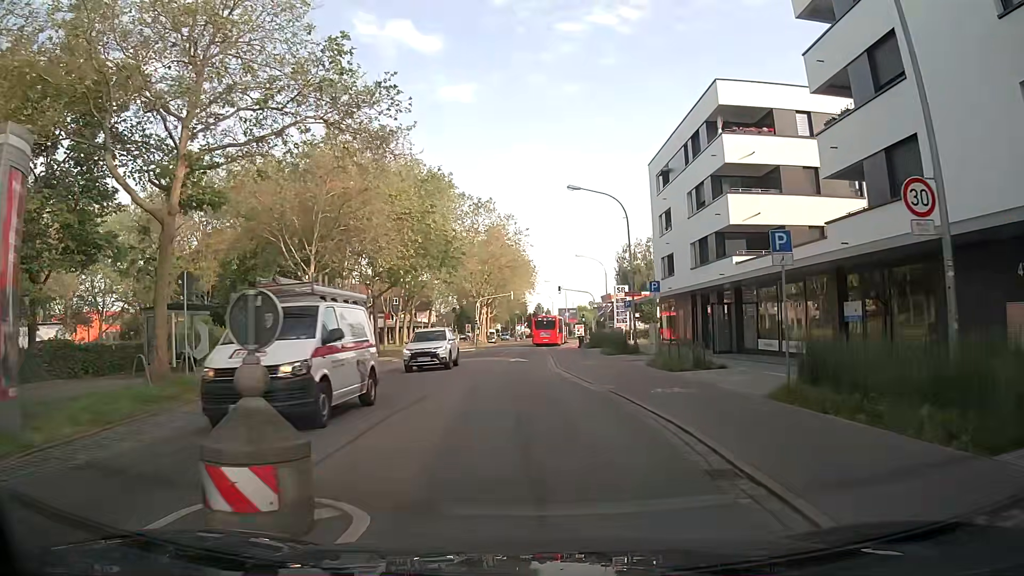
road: secondary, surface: asphalt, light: Day
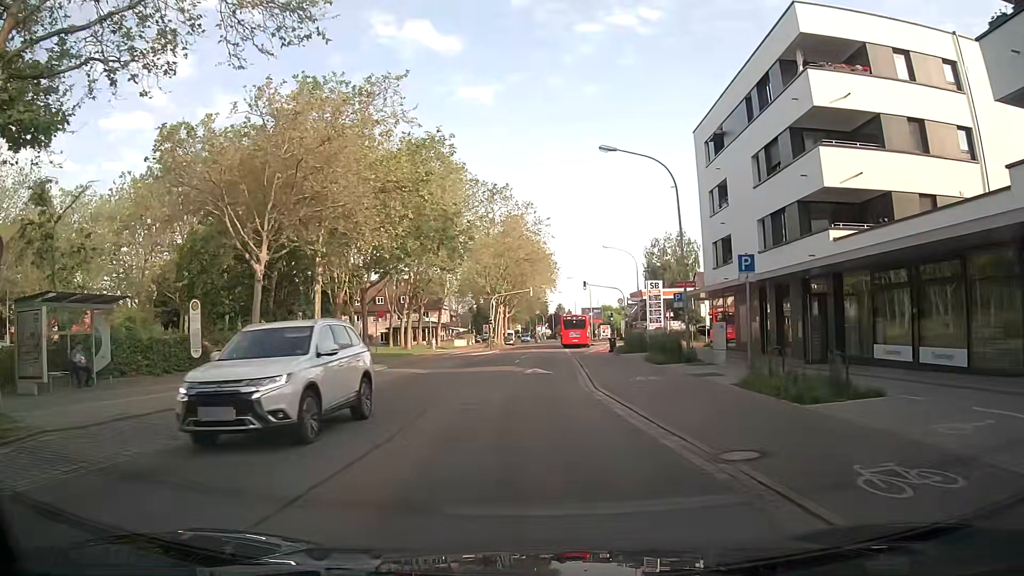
(0.0, +8.9) m; -1°
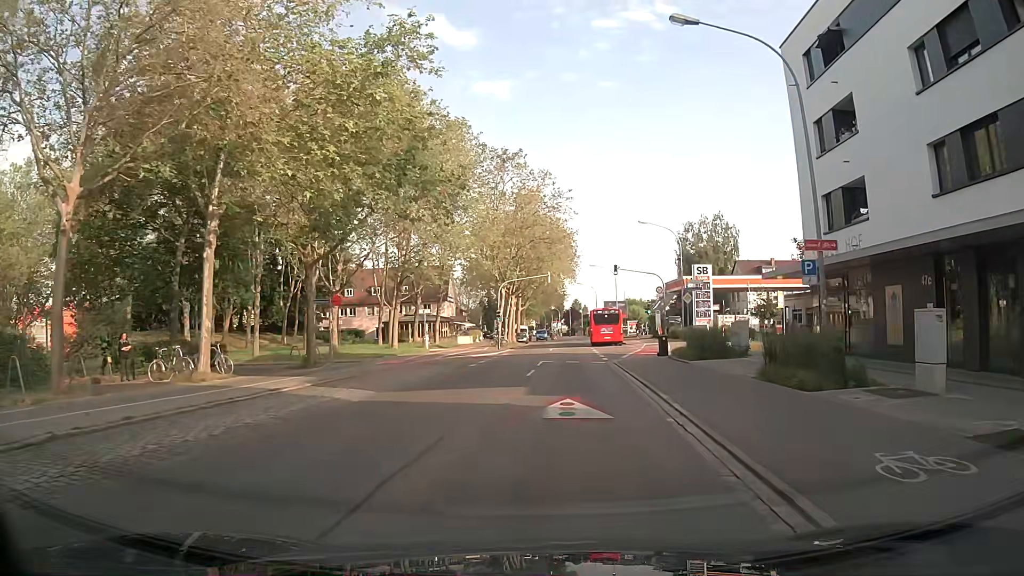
(-0.3, +13.4) m; -1°
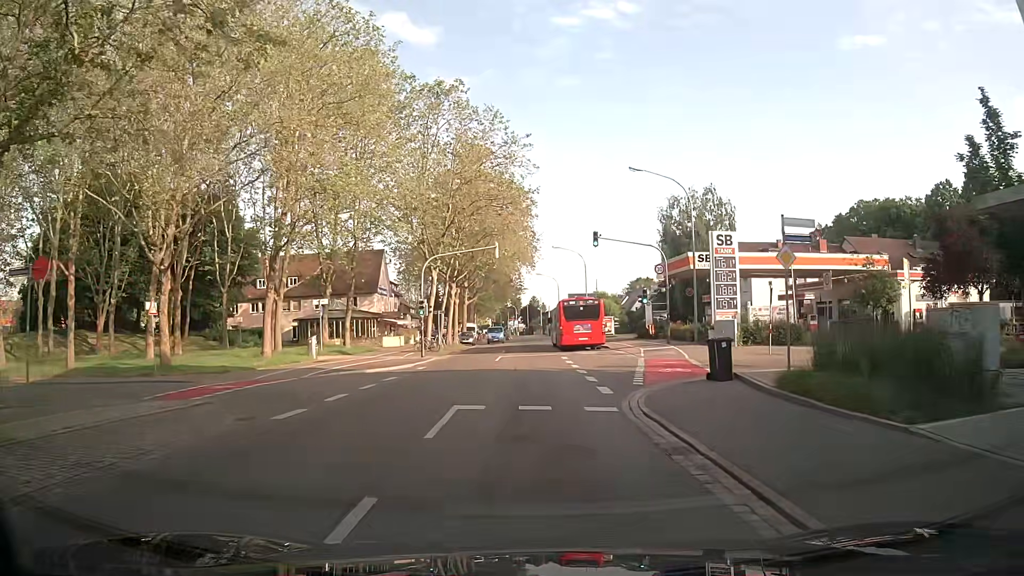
(+0.6, +17.9) m; +2°
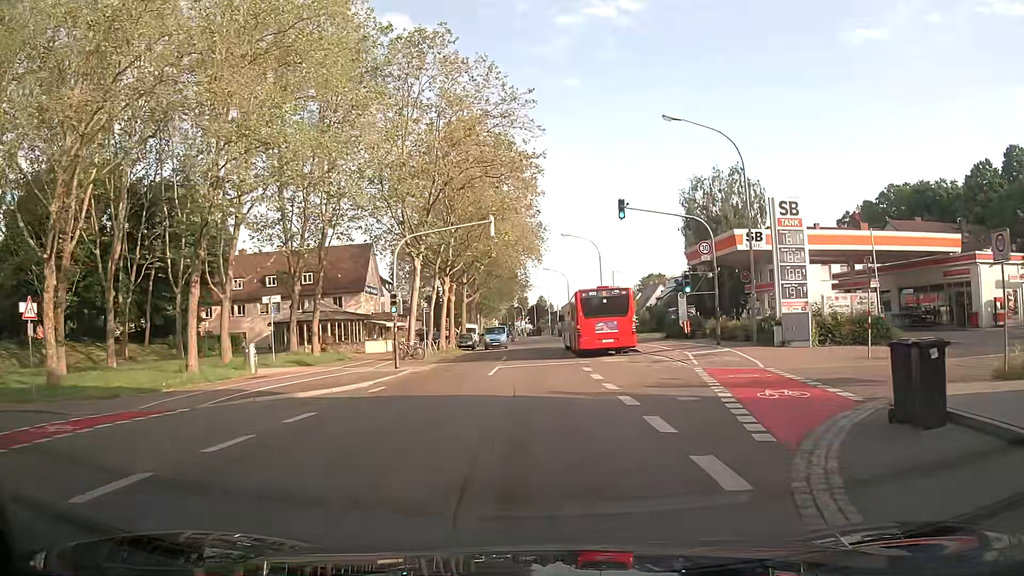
(+0.1, +9.0) m; 0°
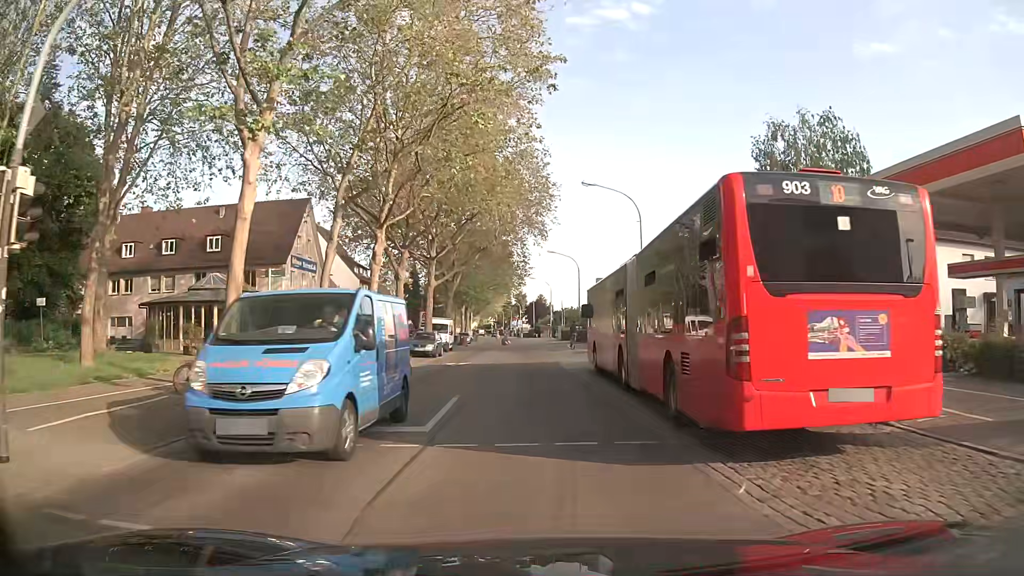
(-0.2, +22.4) m; 0°
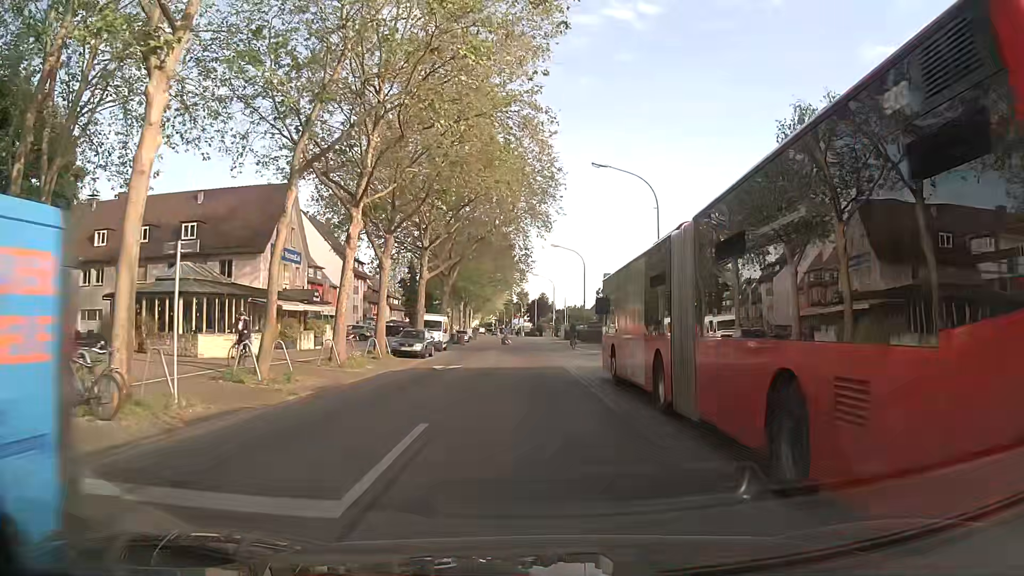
(0.0, +4.5) m; 0°
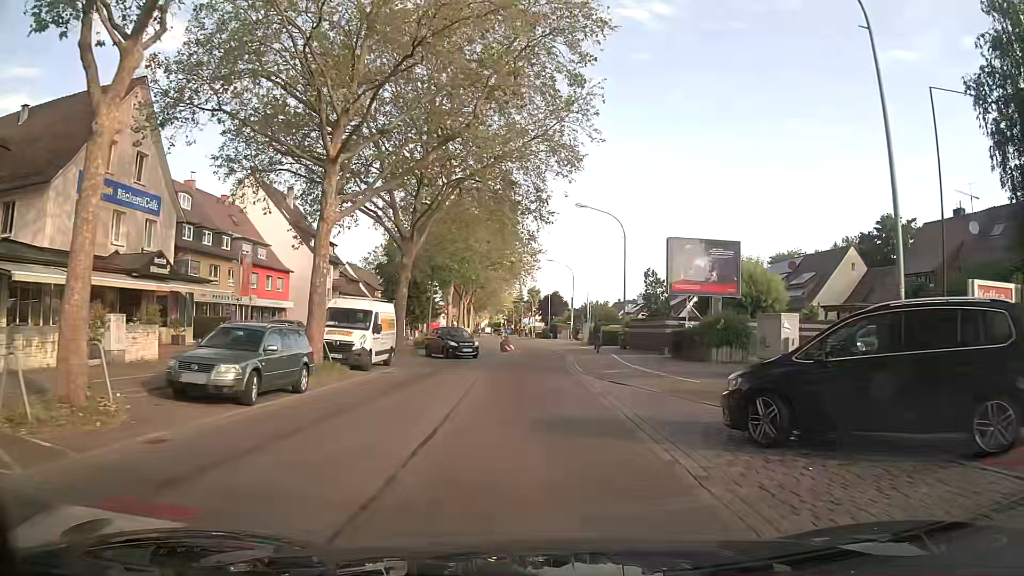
(+0.1, +22.5) m; 0°
(0, +10) (0, +20) (0, +30) (0, +40) (0, +50) (-1, +60) (-2, +70) (-2, +80) (-3, +90) (-3, +100) m
